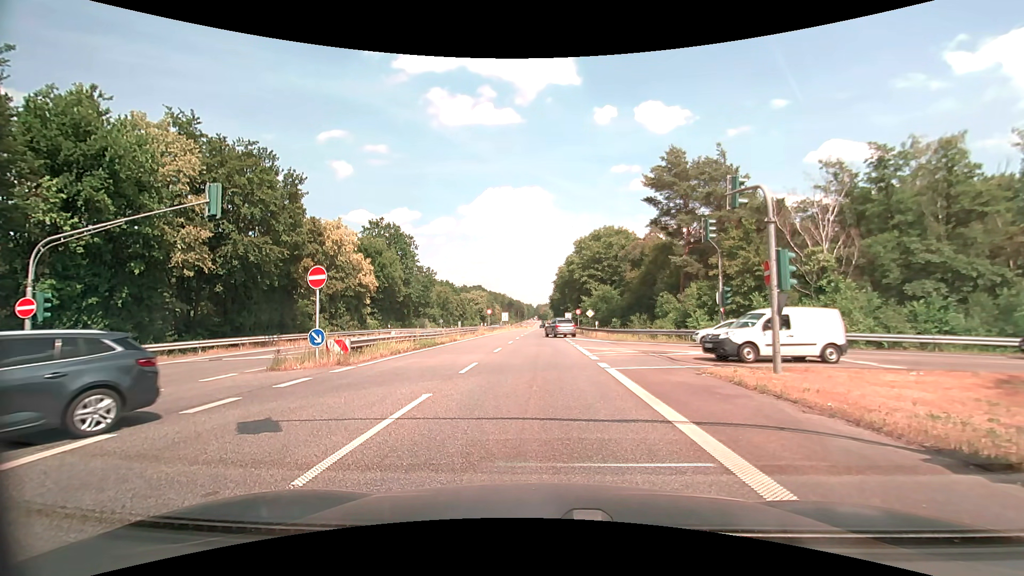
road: secondary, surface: asphalt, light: Day
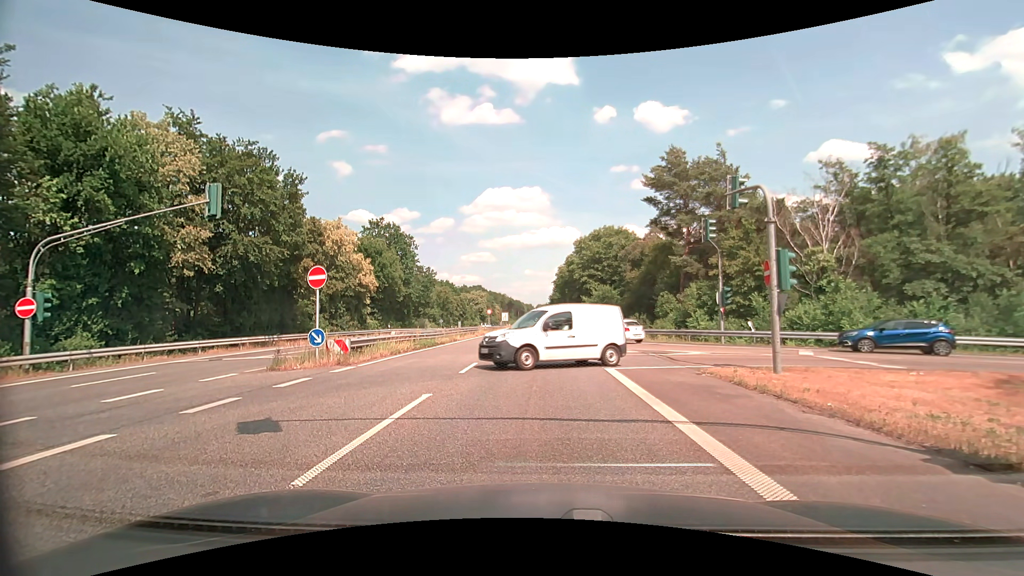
(0.0, 0.0) m; 0°
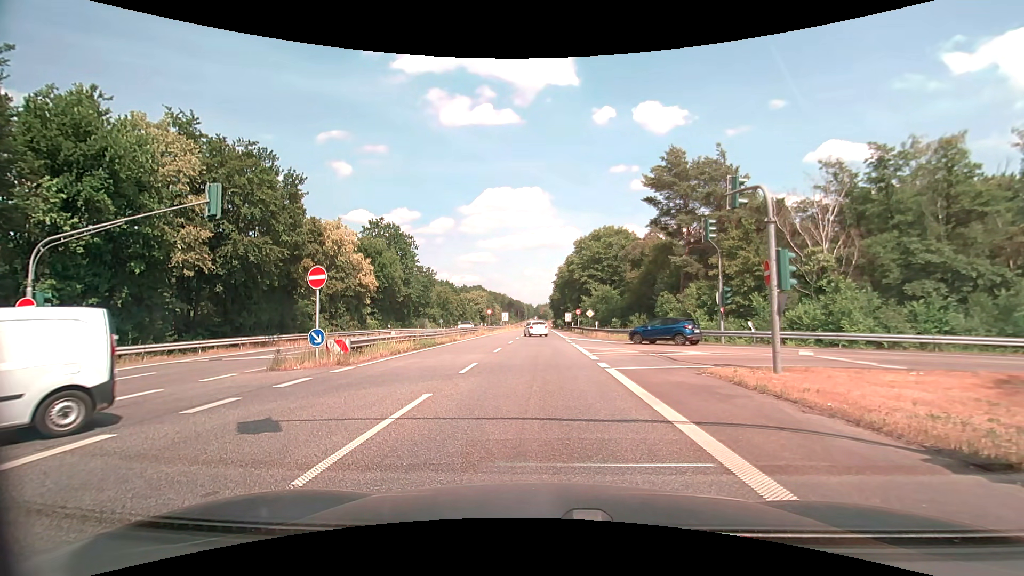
(0.0, 0.0) m; 0°
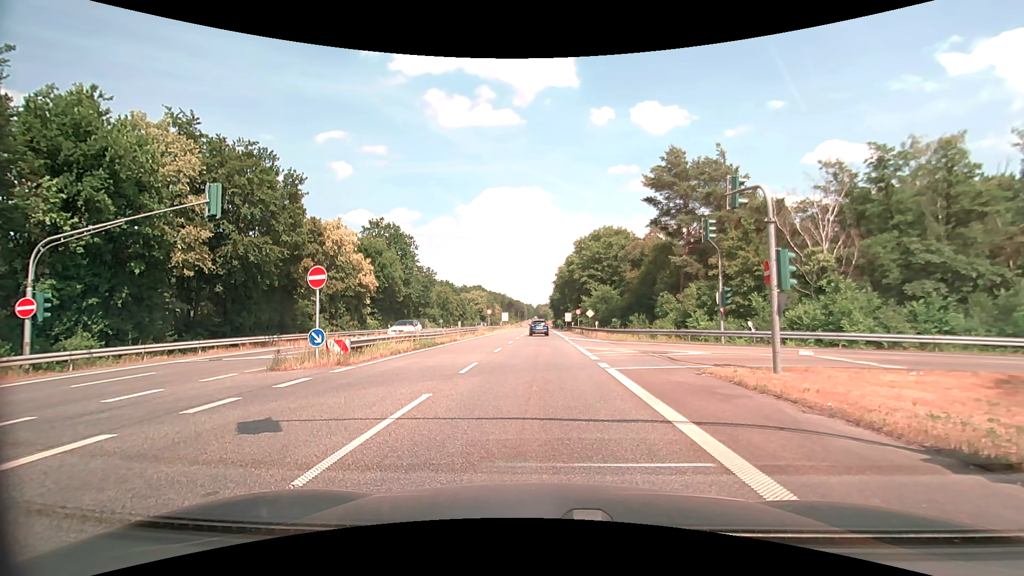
(0.0, 0.0) m; 0°
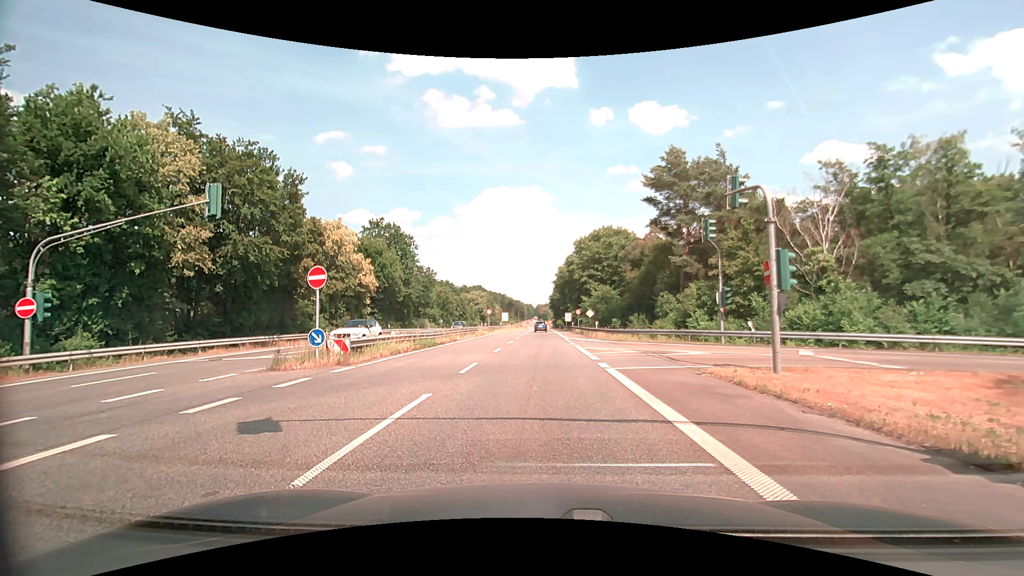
(0.0, 0.0) m; 0°
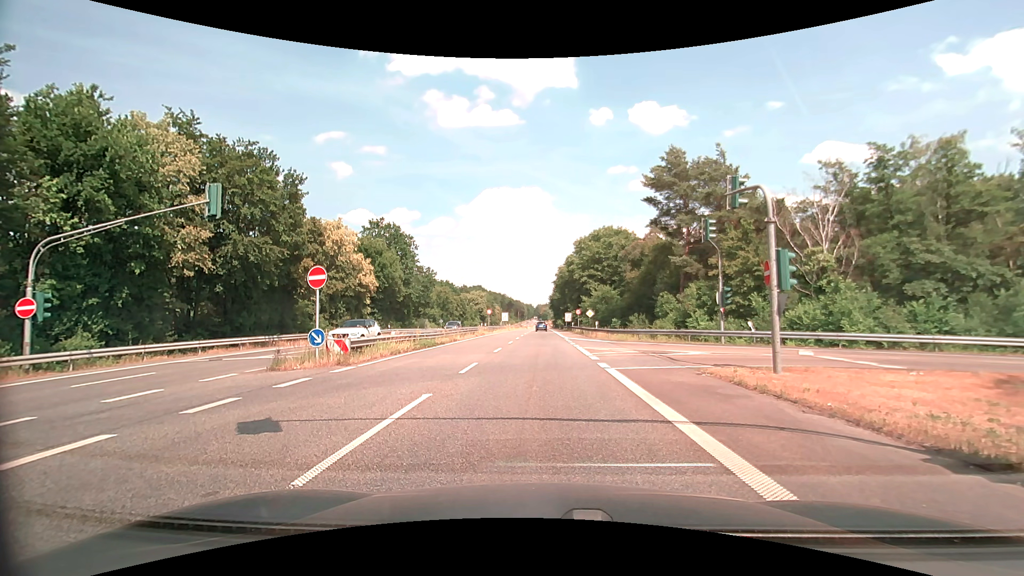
(0.0, 0.0) m; 0°
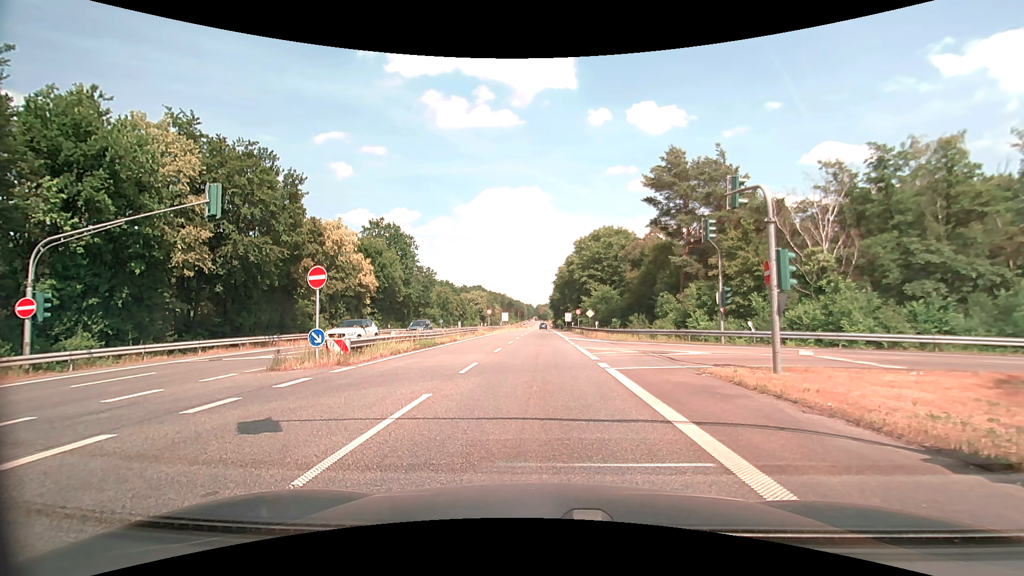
(0.0, 0.0) m; 0°
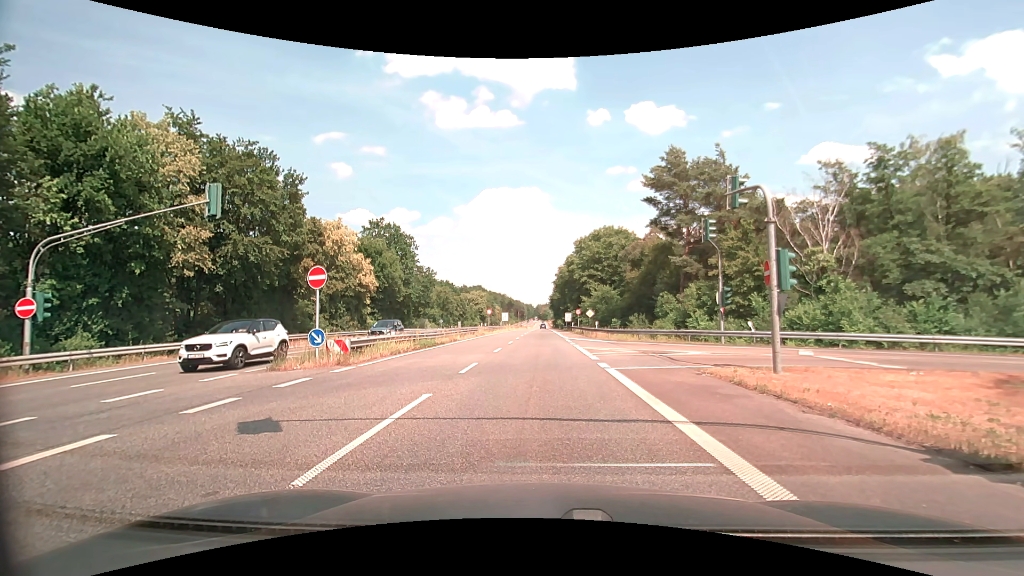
(0.0, 0.0) m; 0°
(0, +10) (+1, +20) (+1, +30) (+1, +40) (+1, +50) (+2, +60) (+2, +70) (+2, +80) (+3, +90) (+3, +100) m
